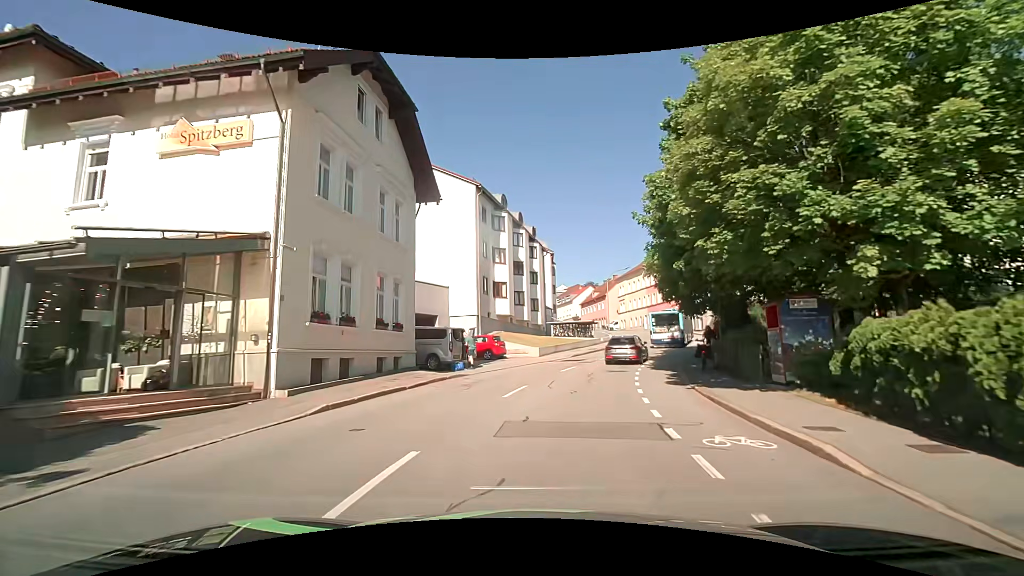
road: tertiary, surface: asphalt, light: Day
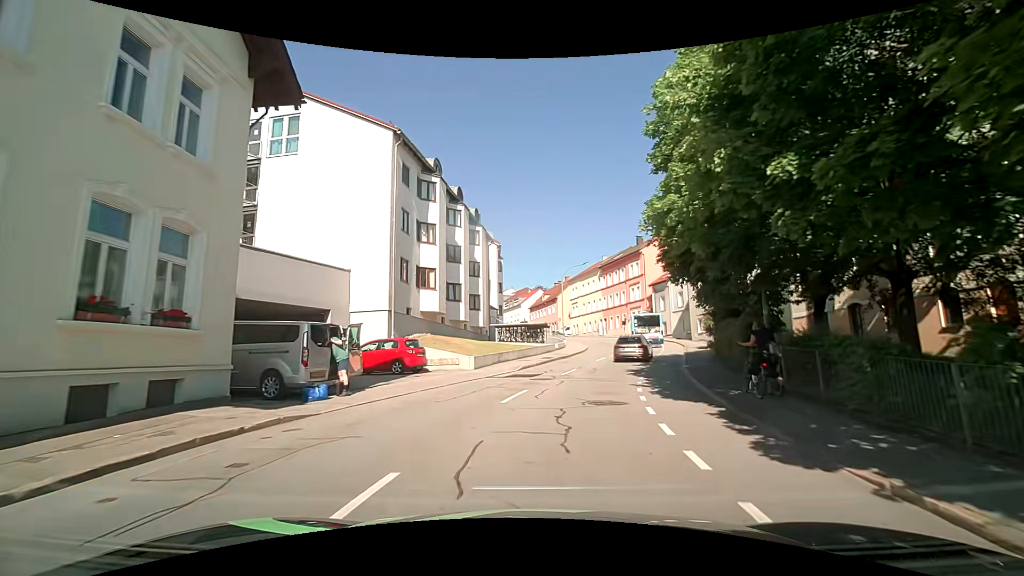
(+0.5, +9.9) m; +6°
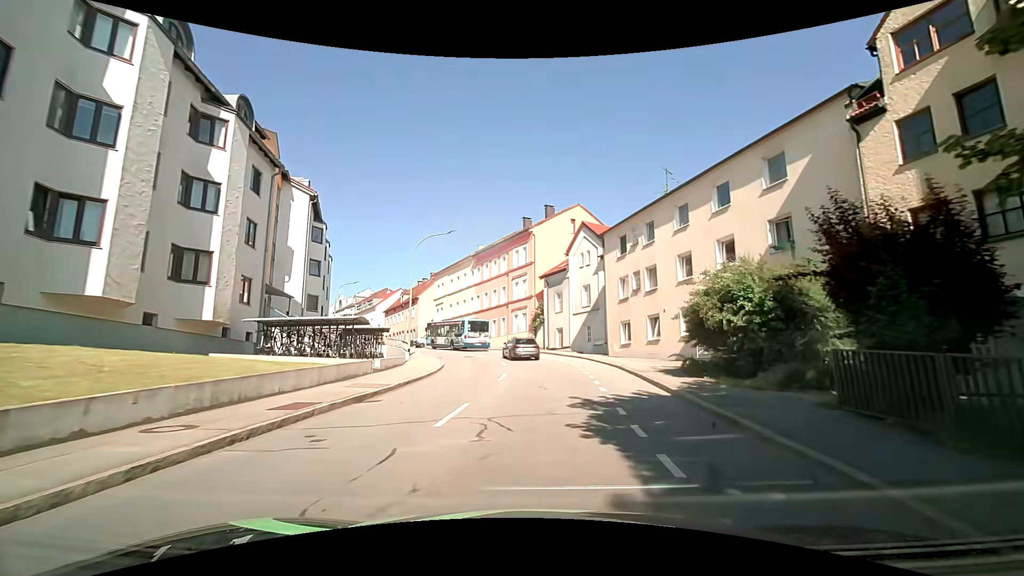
(+2.6, +20.7) m; +14°
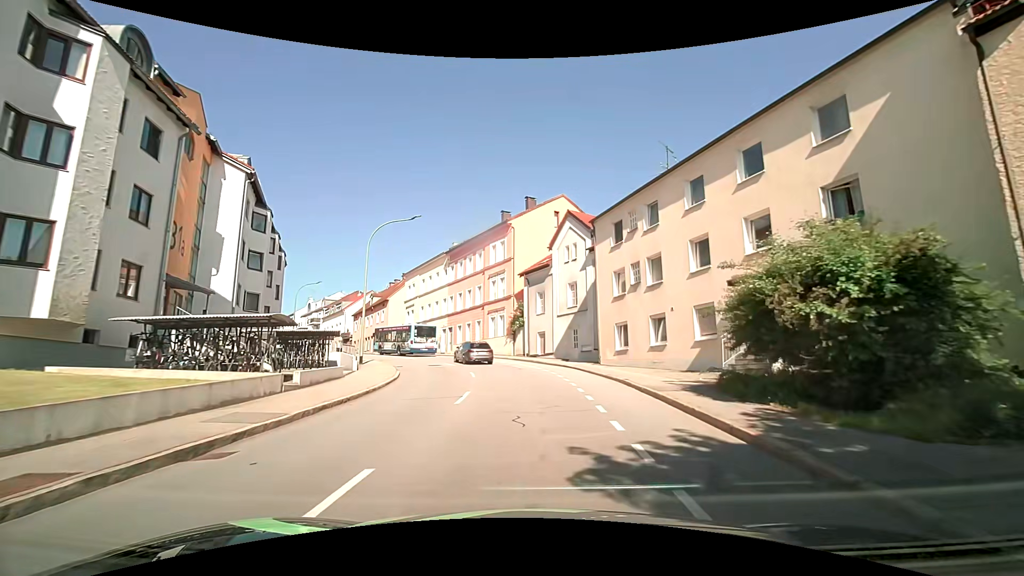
(+0.2, +5.4) m; +3°
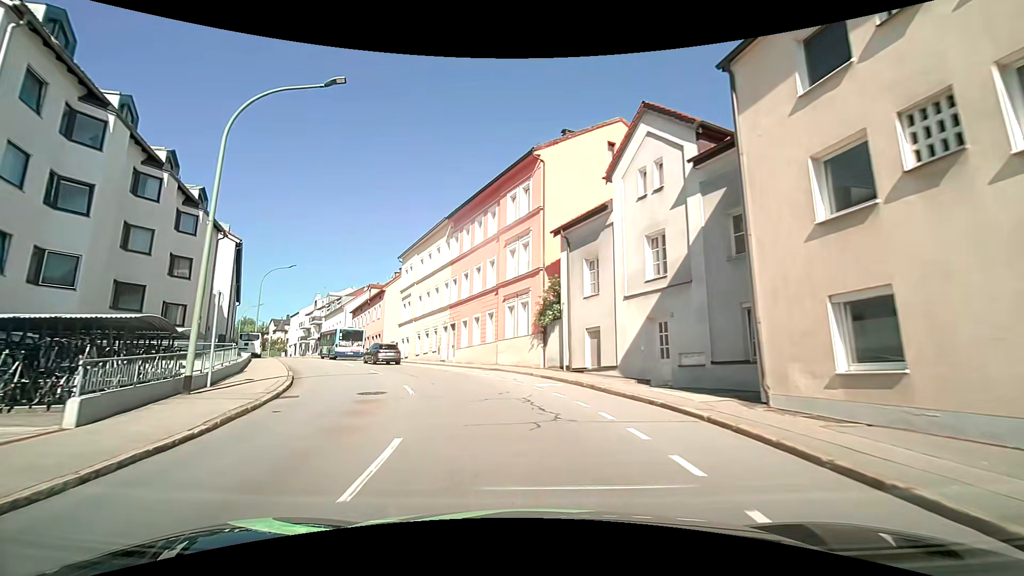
(-0.2, +16.5) m; -3°
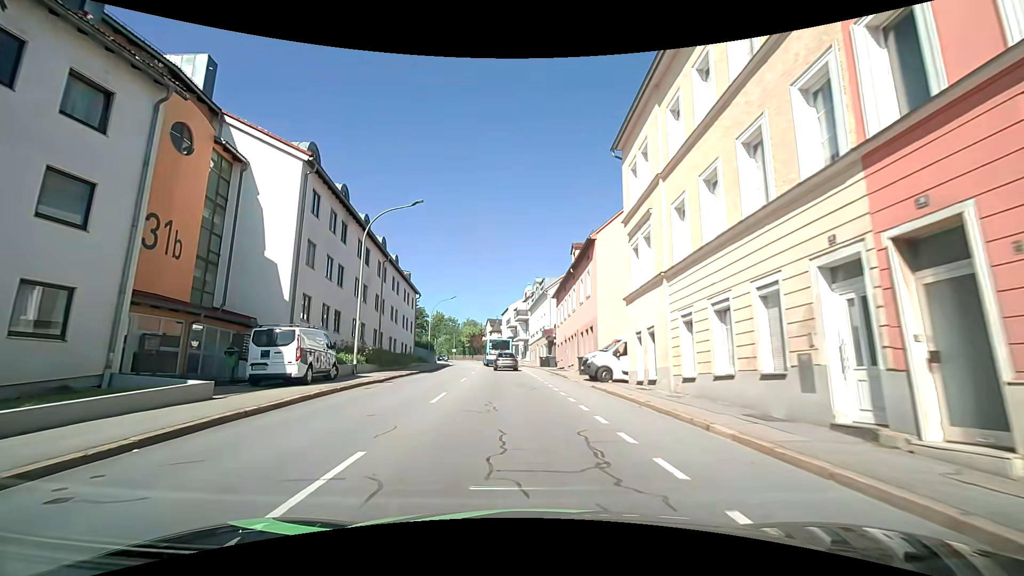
(-6.3, +28.0) m; -26°
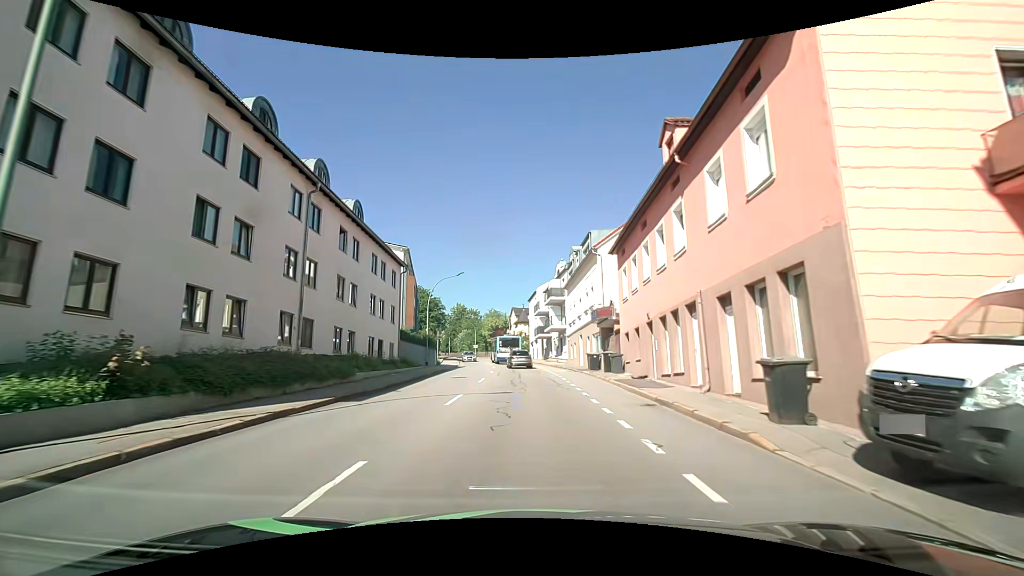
(-0.9, +18.9) m; -4°
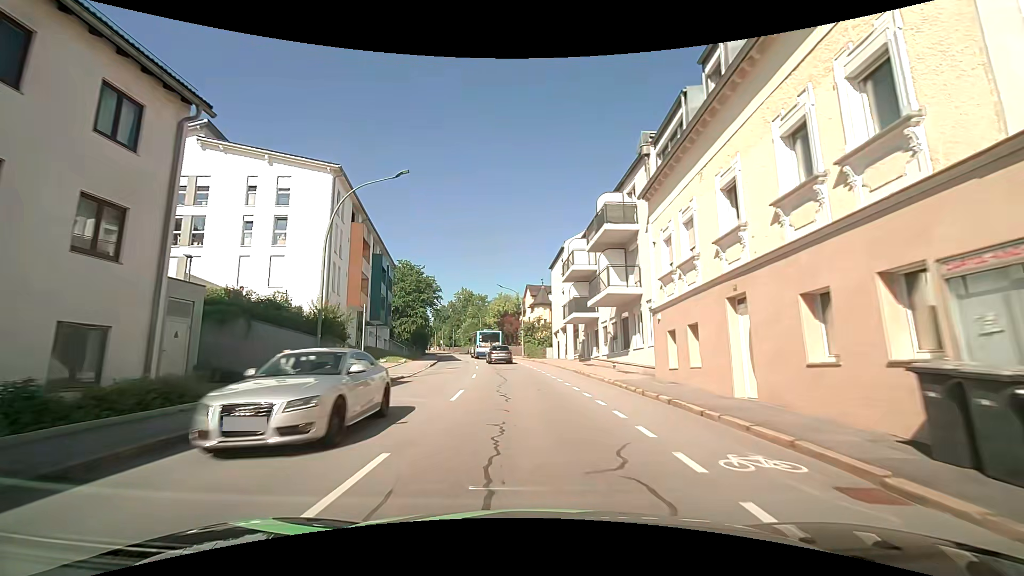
(-0.4, +27.1) m; -2°
(0, +10) (0, +20) (-1, +30) (-2, +40) (-4, +50) (-5, +60) (-7, +69) (-10, +79) (-12, +89) (-15, +99) m
